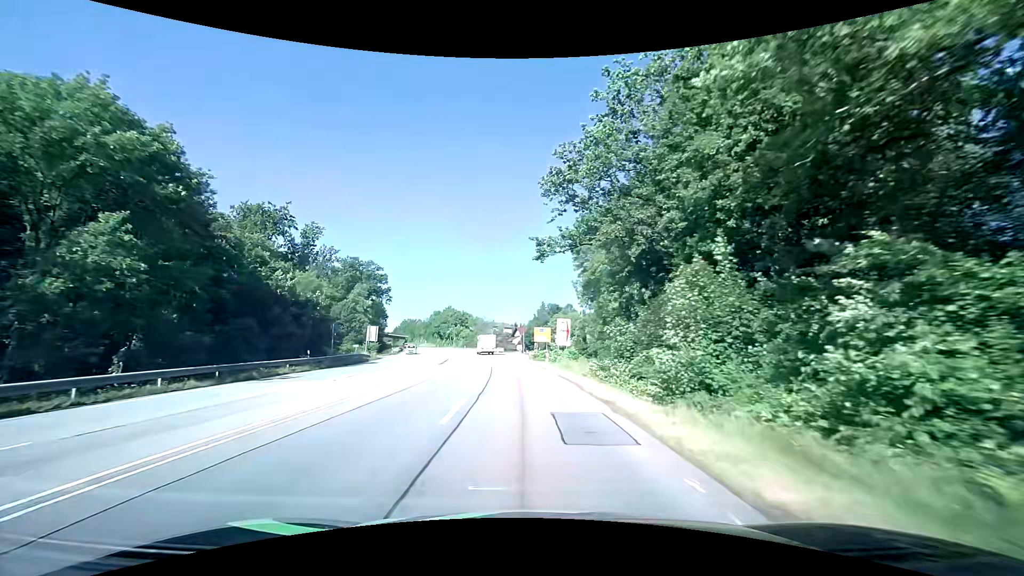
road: secondary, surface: asphalt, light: Day
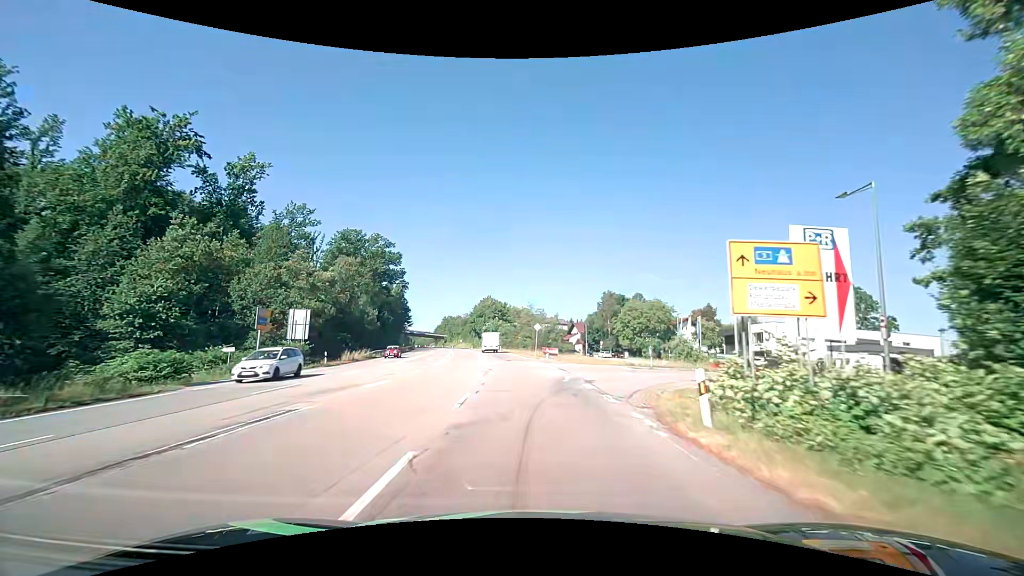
(-2.4, +44.0) m; -7°
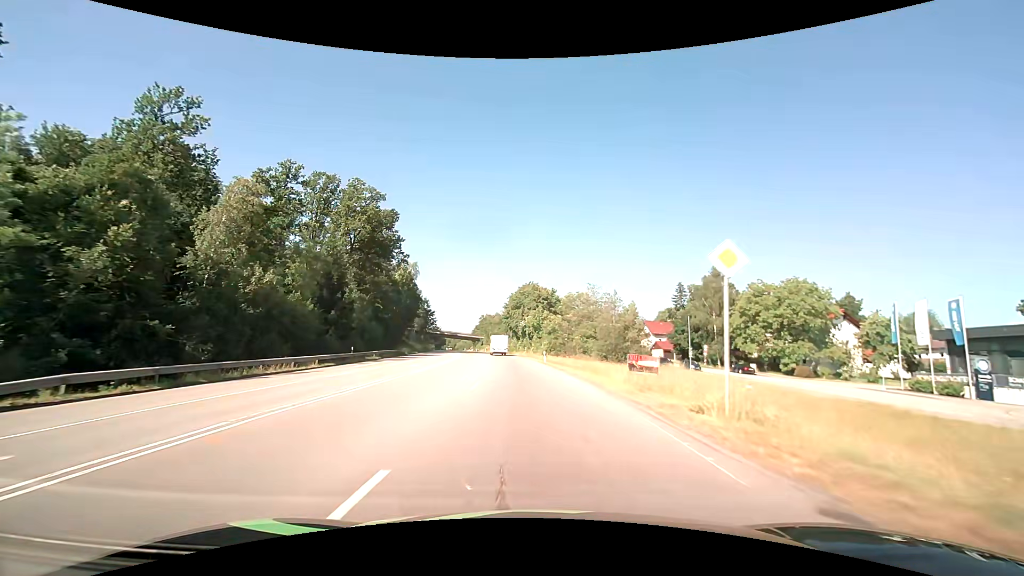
(-2.0, +43.9) m; -6°
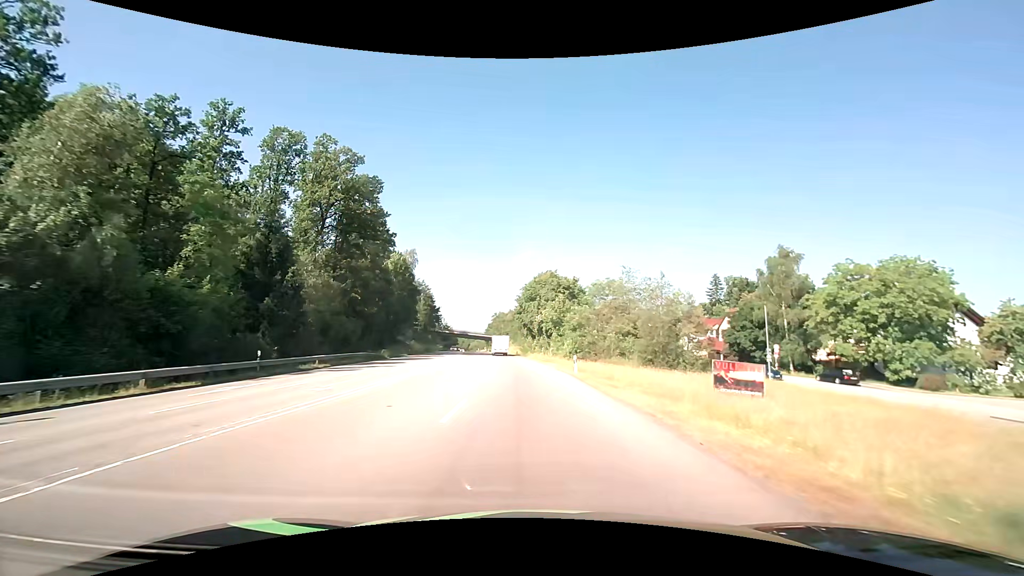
(-0.2, +17.5) m; -2°
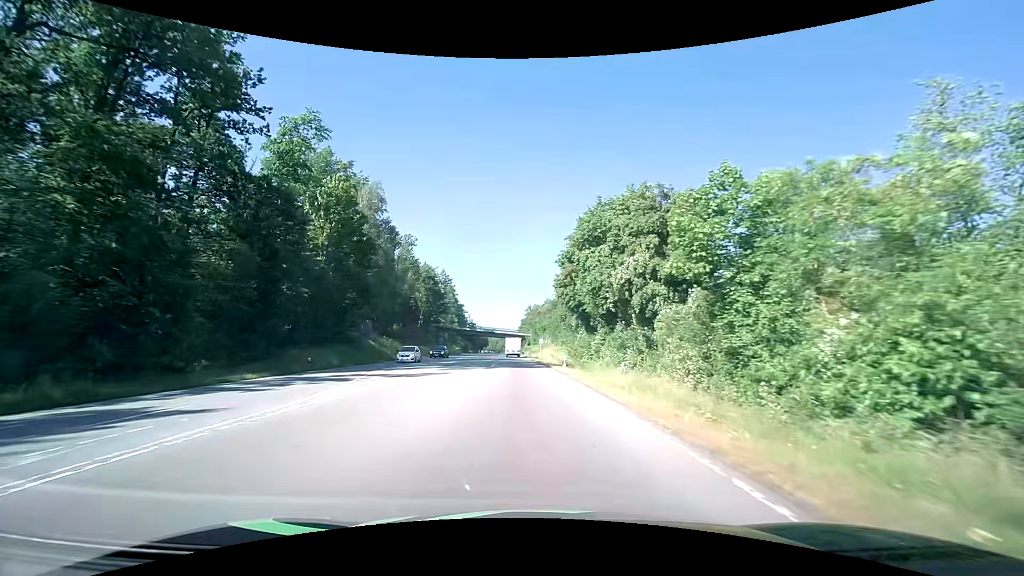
(-1.6, +44.4) m; -4°
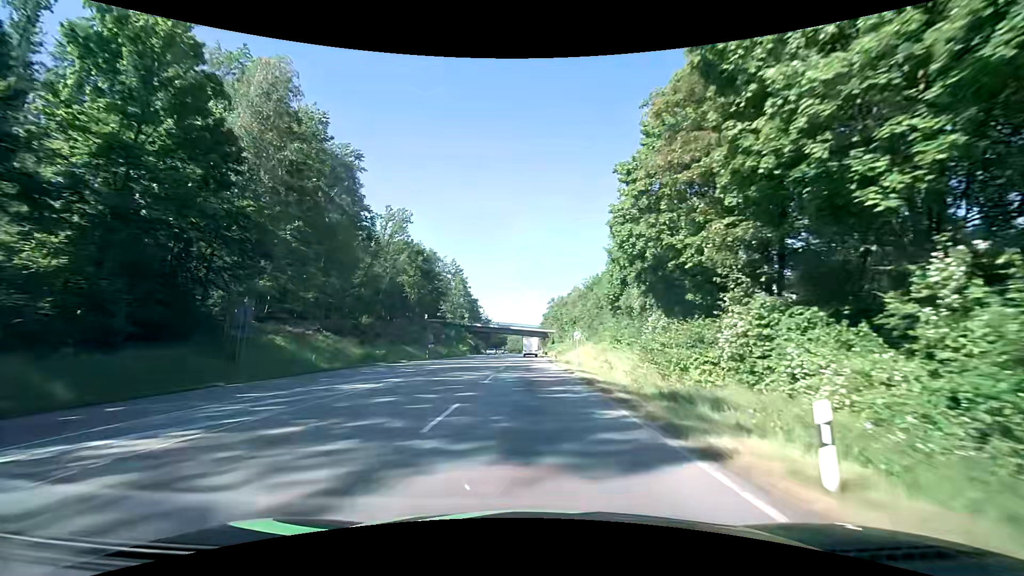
(-0.6, +27.2) m; -3°
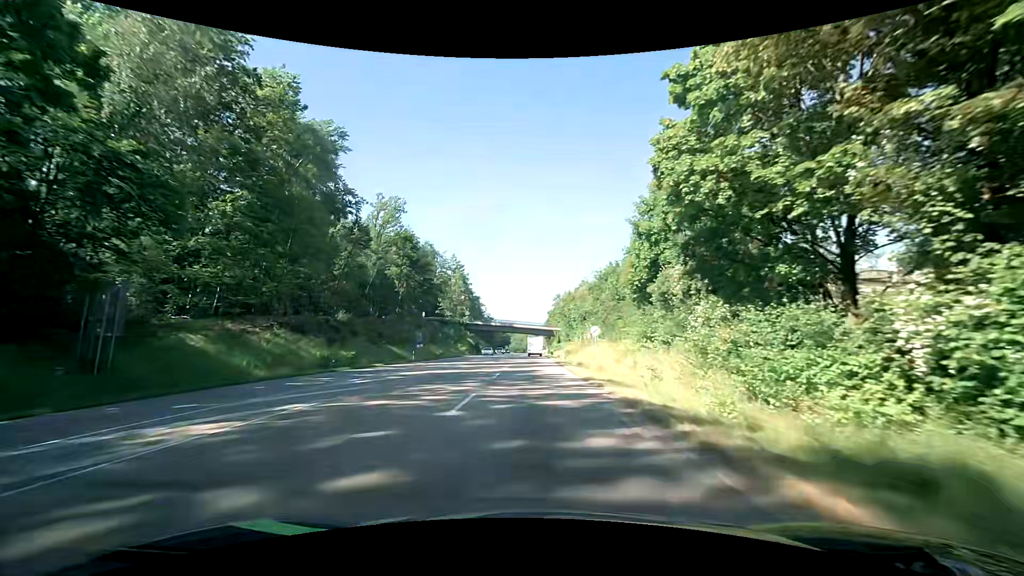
(0.0, +9.1) m; -1°
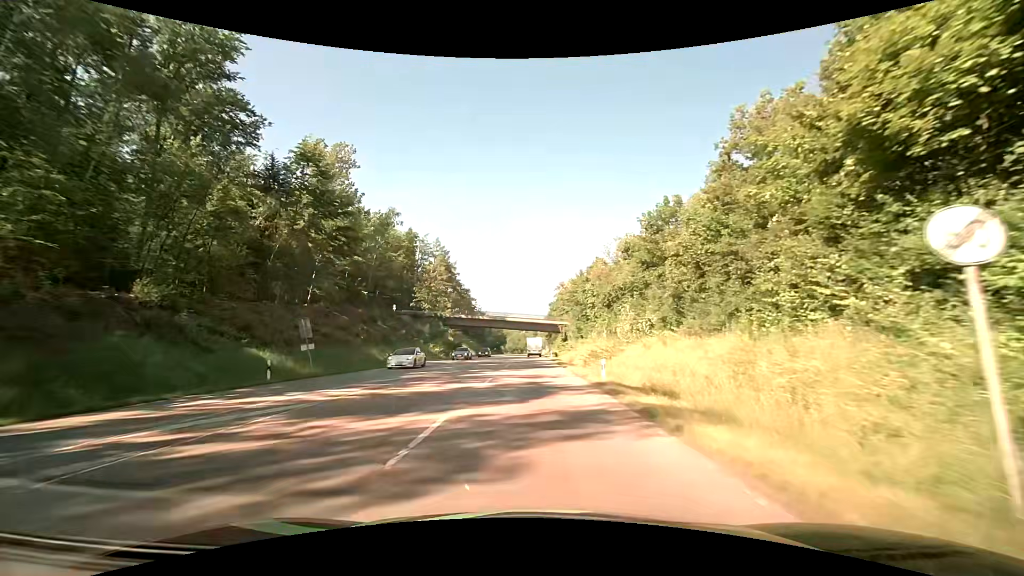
(0.0, +27.8) m; 0°
